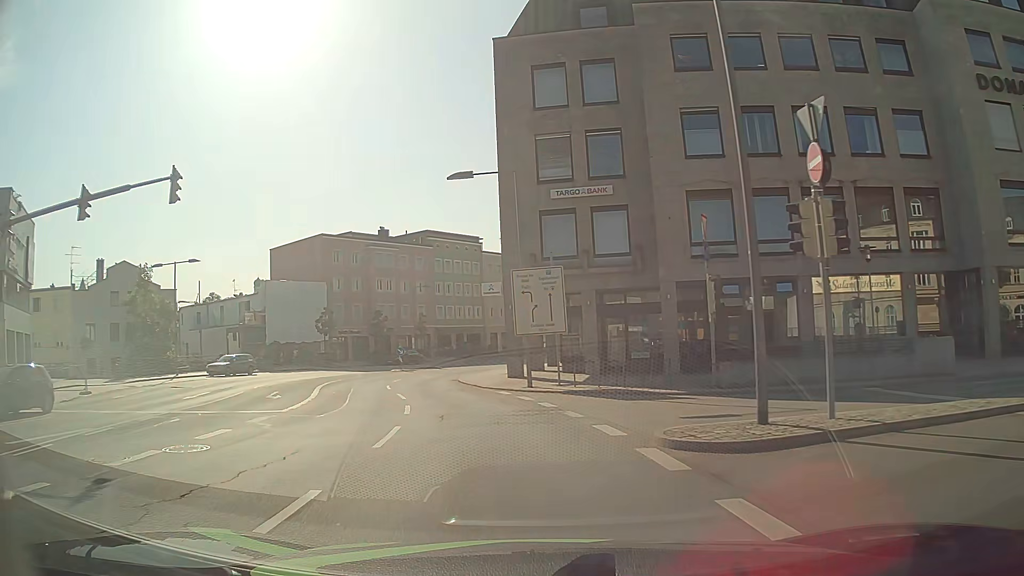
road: residential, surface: asphalt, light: Day
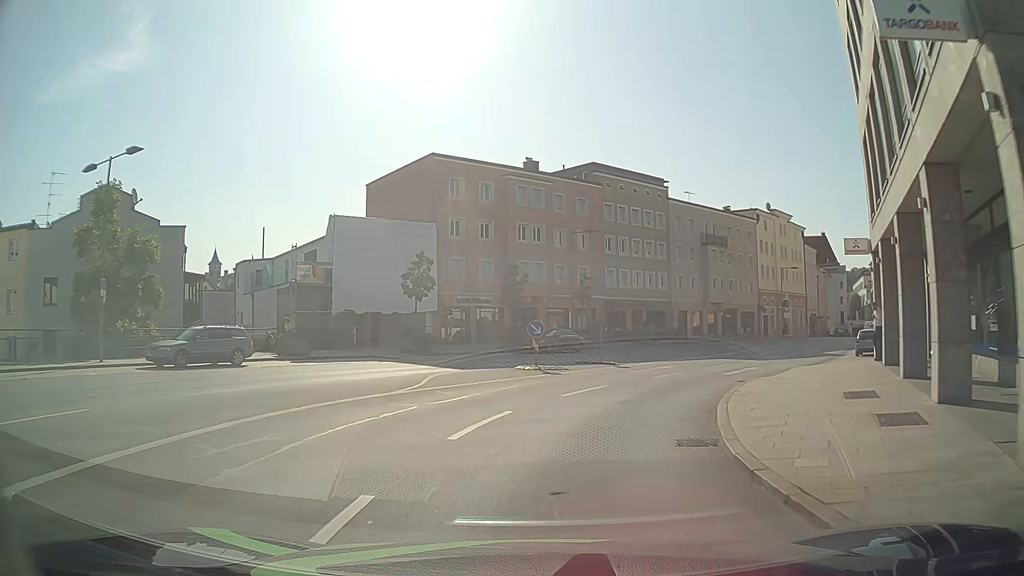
(-3.7, +25.0) m; -14°
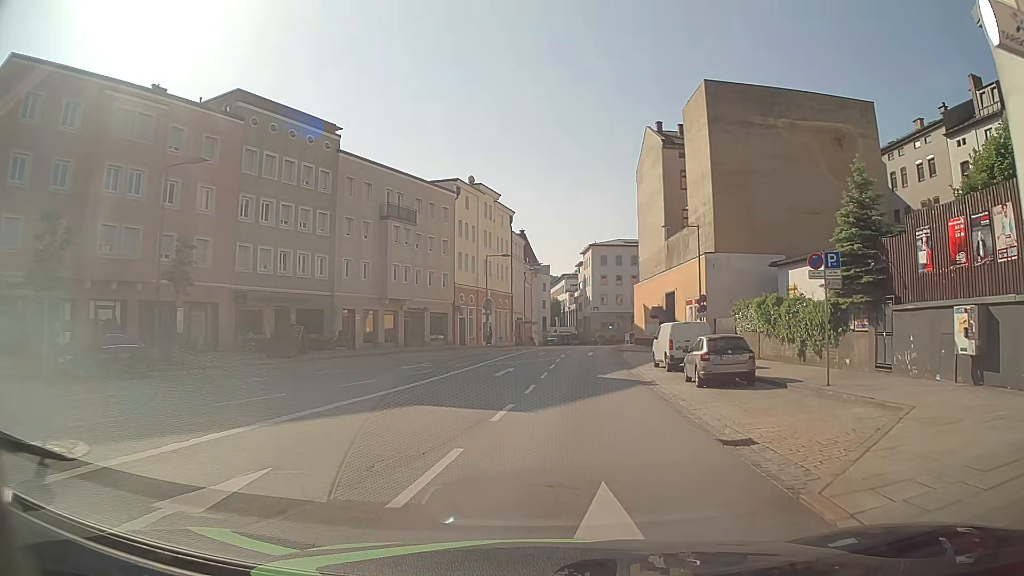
(+4.1, +19.5) m; +27°
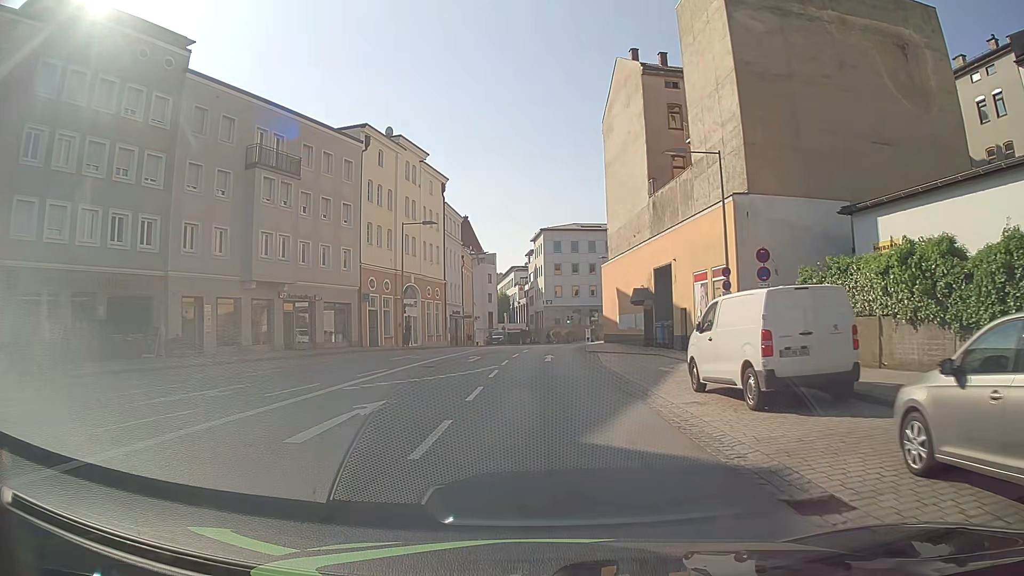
(+1.0, +16.4) m; +5°
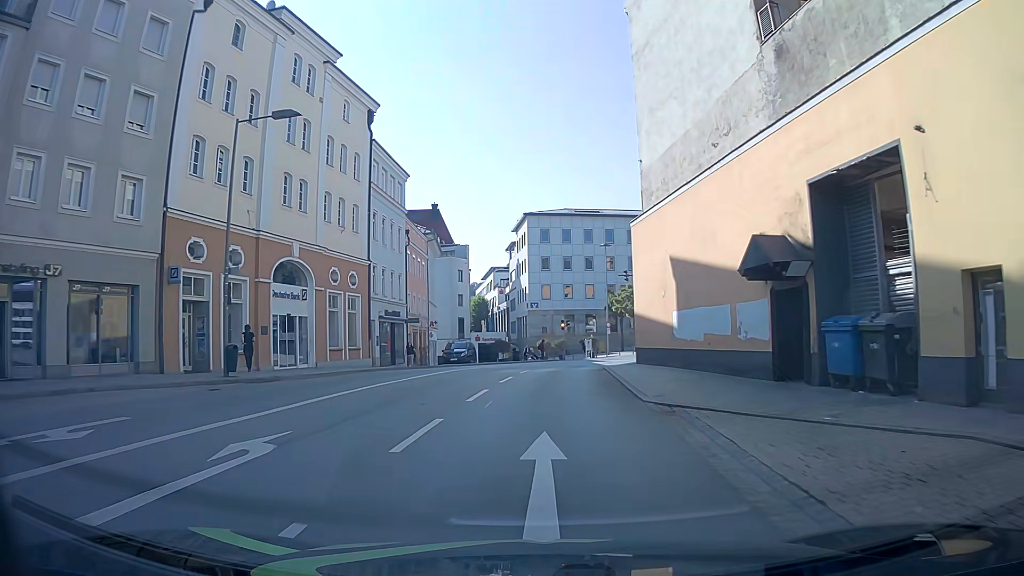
(+0.2, +23.6) m; +1°
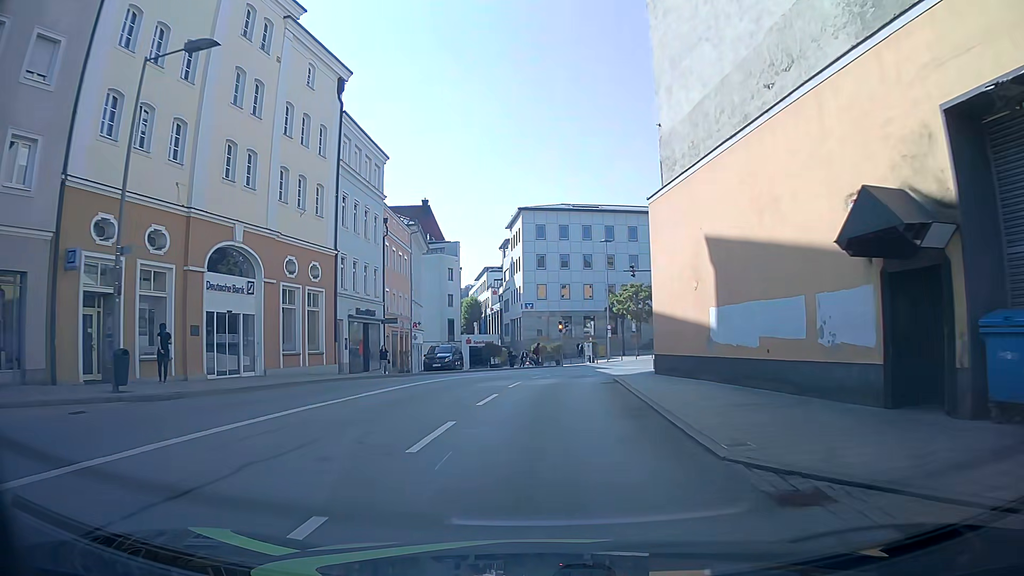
(0.0, +5.7) m; +1°
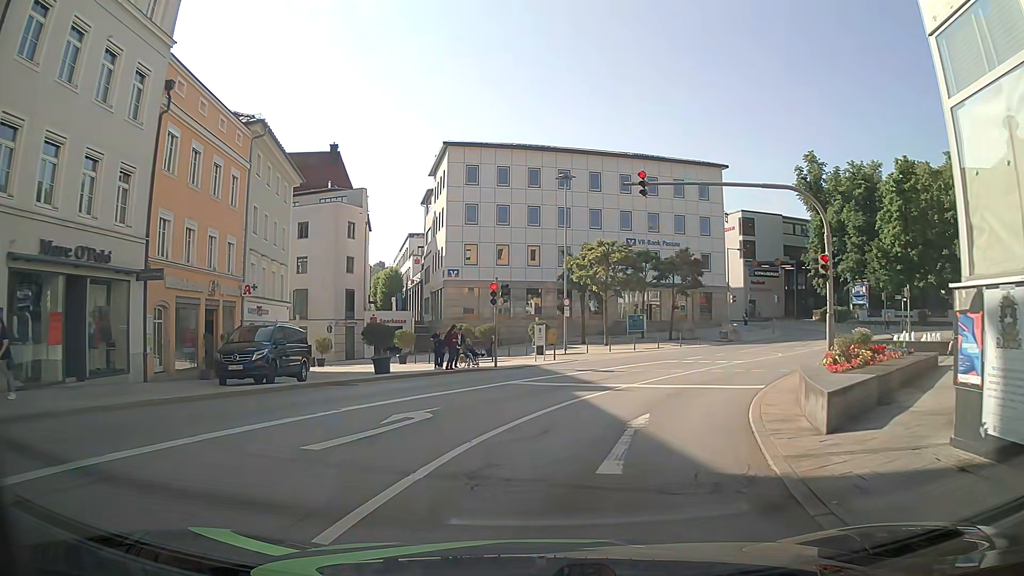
(+0.3, +21.5) m; +4°
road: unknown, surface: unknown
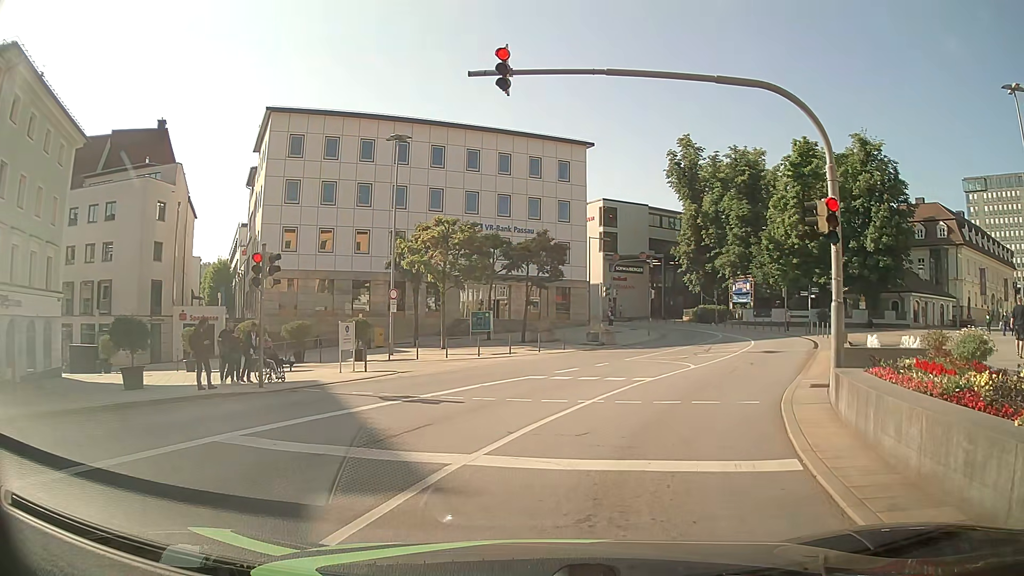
(+1.2, +9.3) m; +16°
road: primary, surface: asphalt
